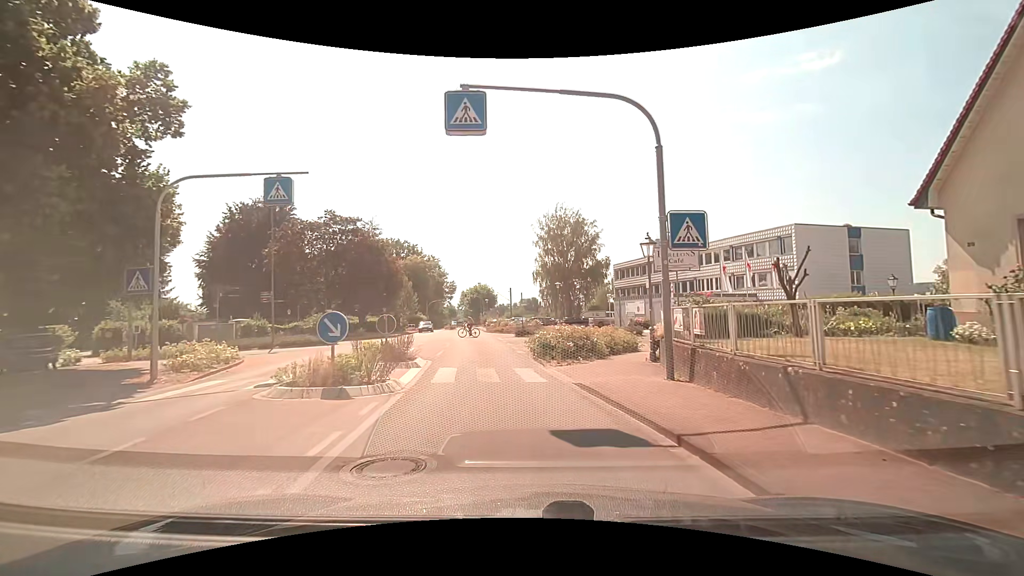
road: residential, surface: asphalt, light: Day
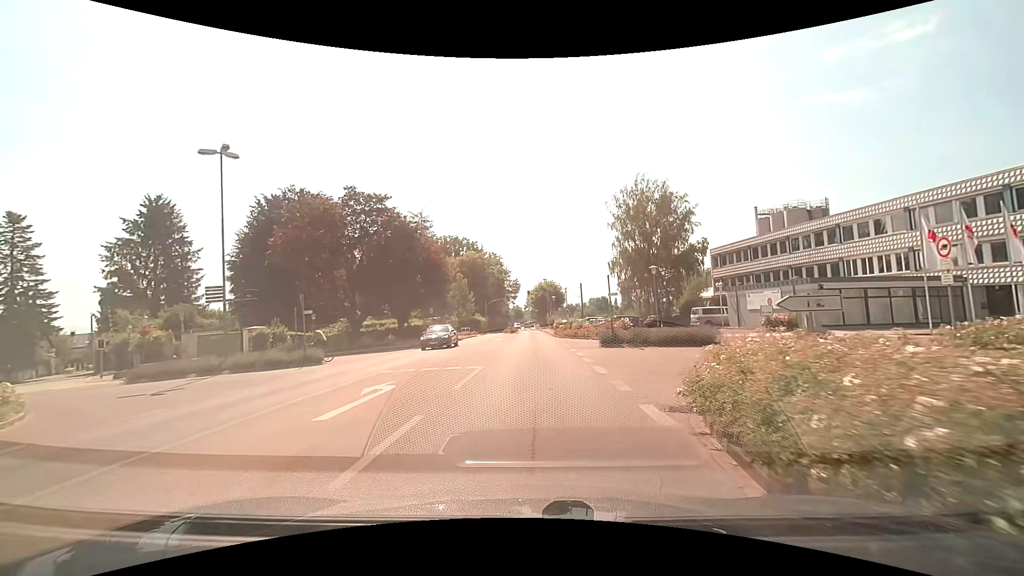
(-0.8, +14.0) m; -7°
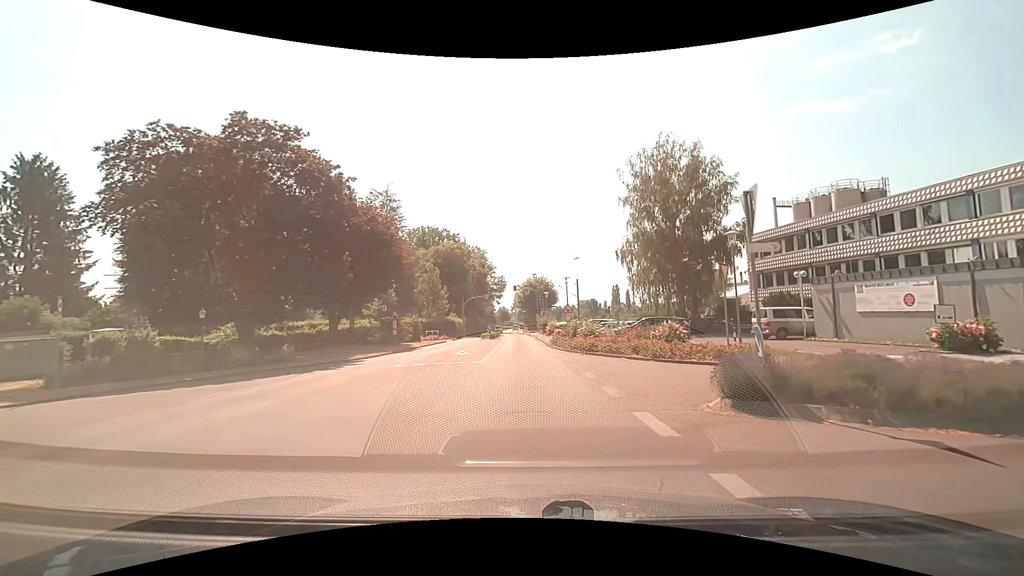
(0.0, +15.6) m; +1°
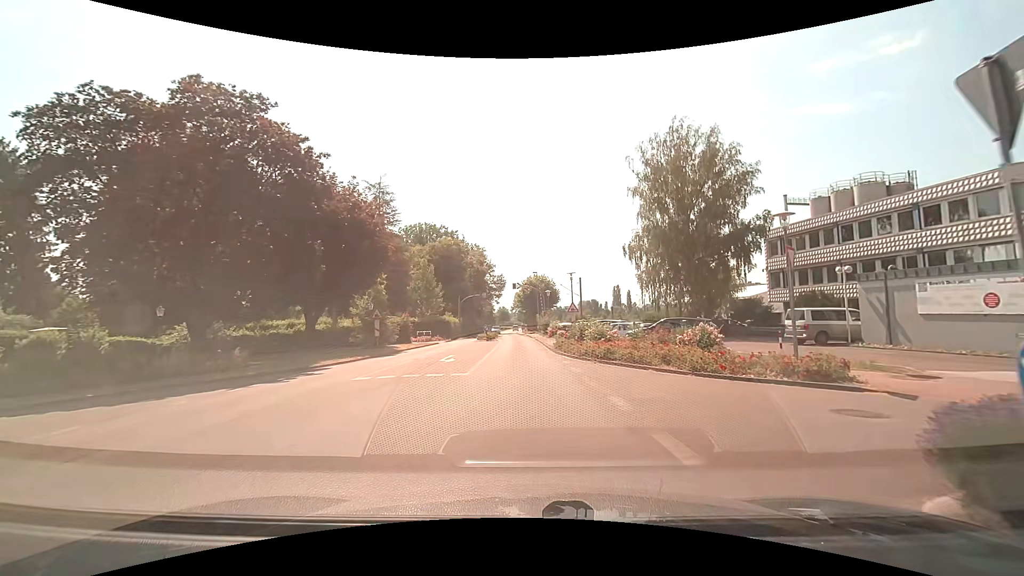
(0.0, +4.2) m; 0°
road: secondary
(0, +10) (0, +20) (-1, +30) (-1, +40) (-1, +50) (-2, +60) (-2, +70) (-3, +80) (-3, +90) (-4, +100) m
